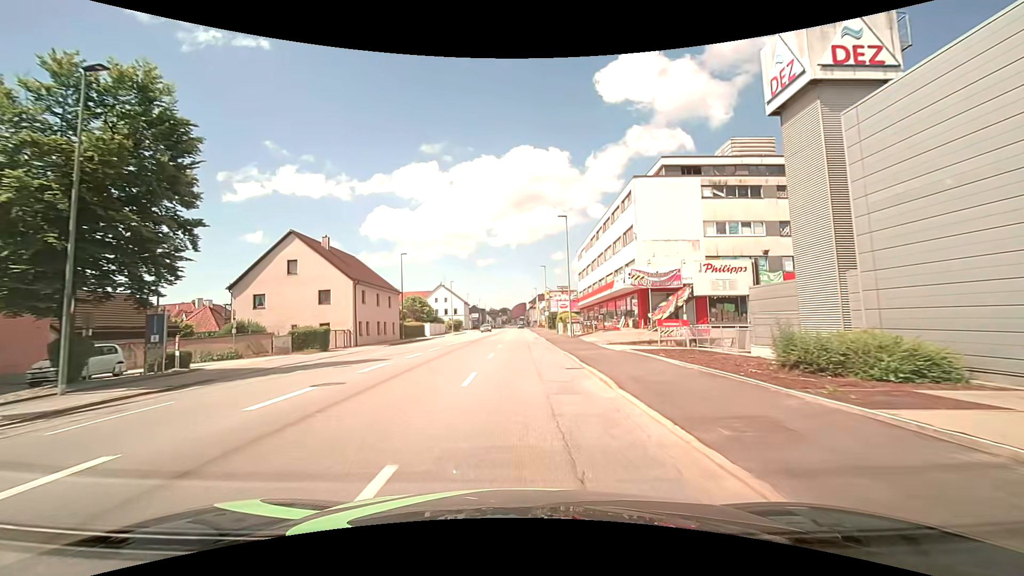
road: tertiary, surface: asphalt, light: Day
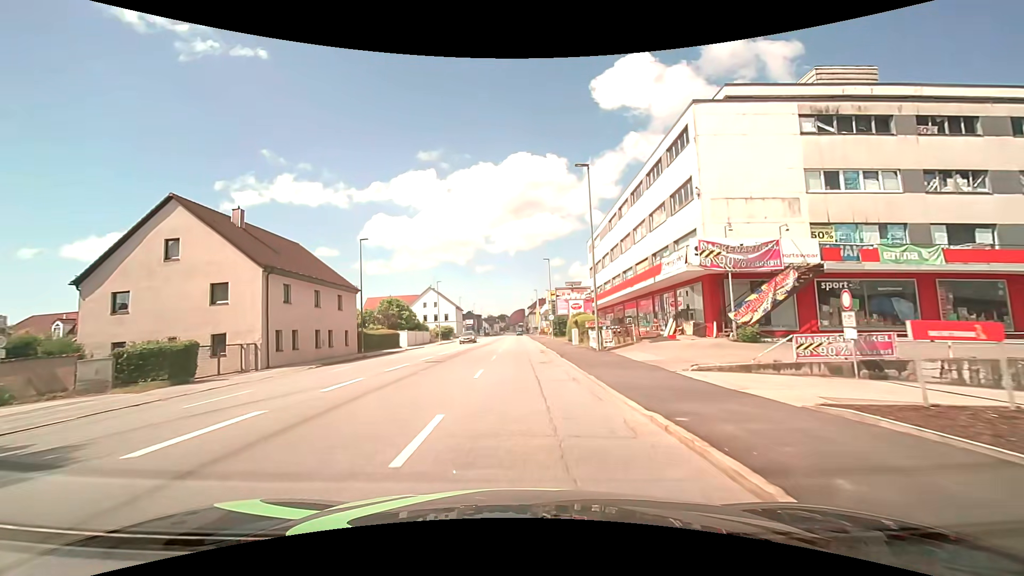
(+0.1, +14.7) m; 0°
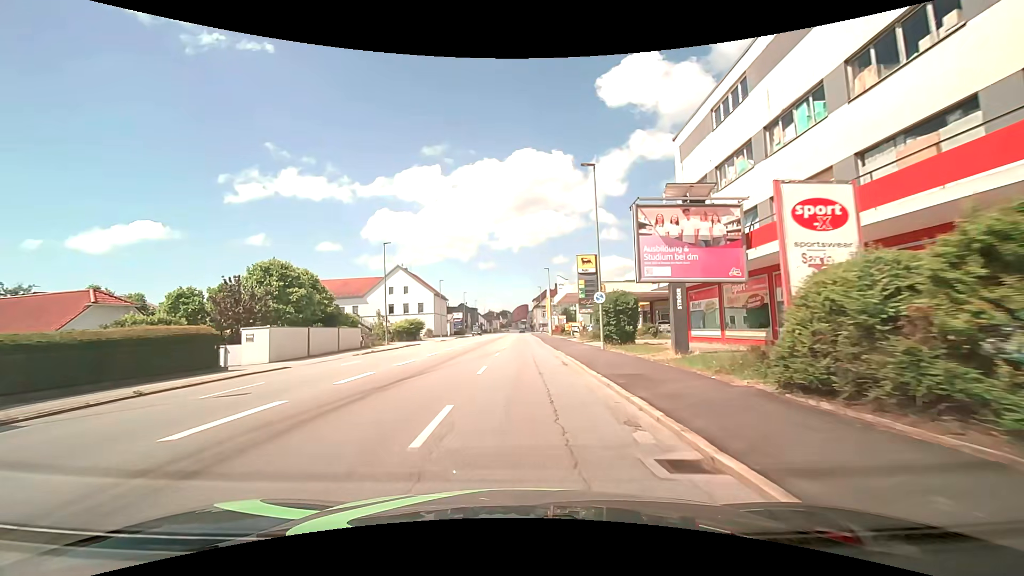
(0.0, +35.6) m; 0°
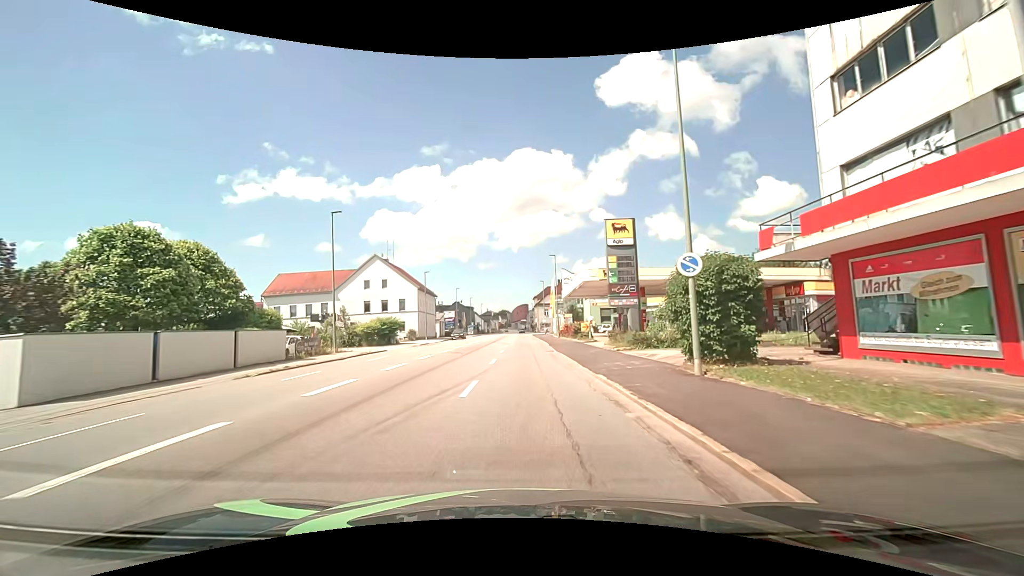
(0.0, +14.0) m; 0°
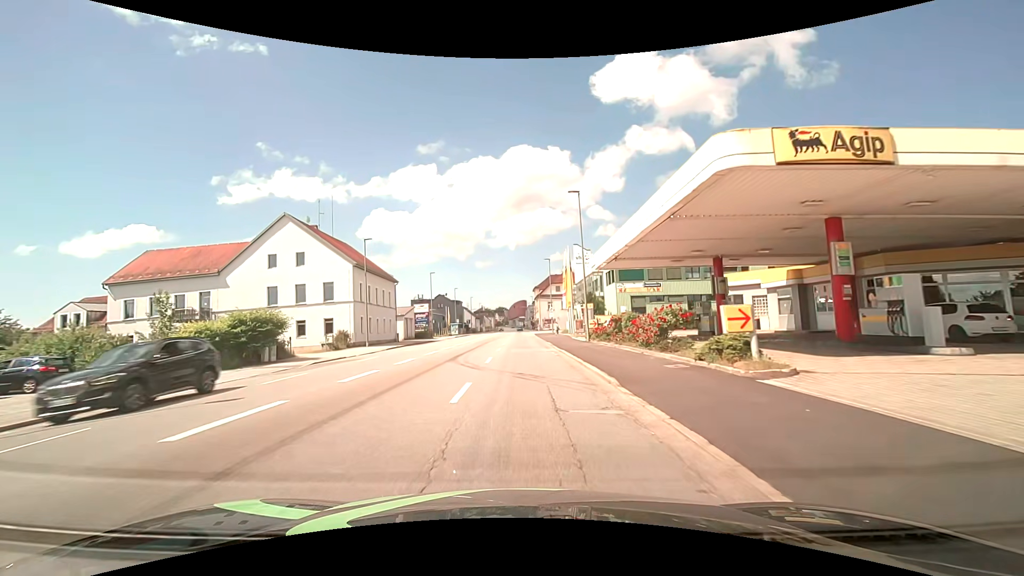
(+0.1, +28.1) m; 0°
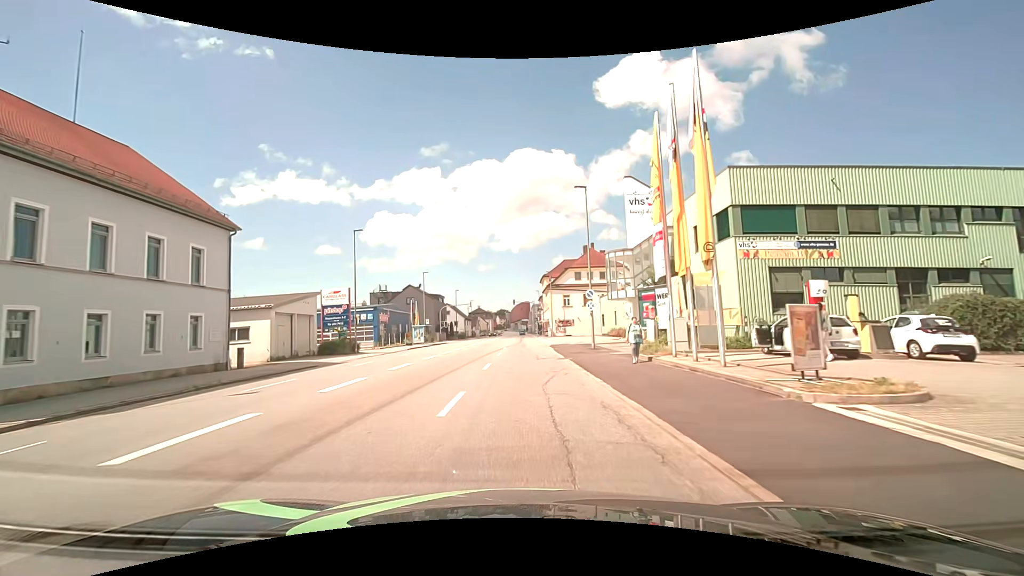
(0.0, +37.1) m; 0°
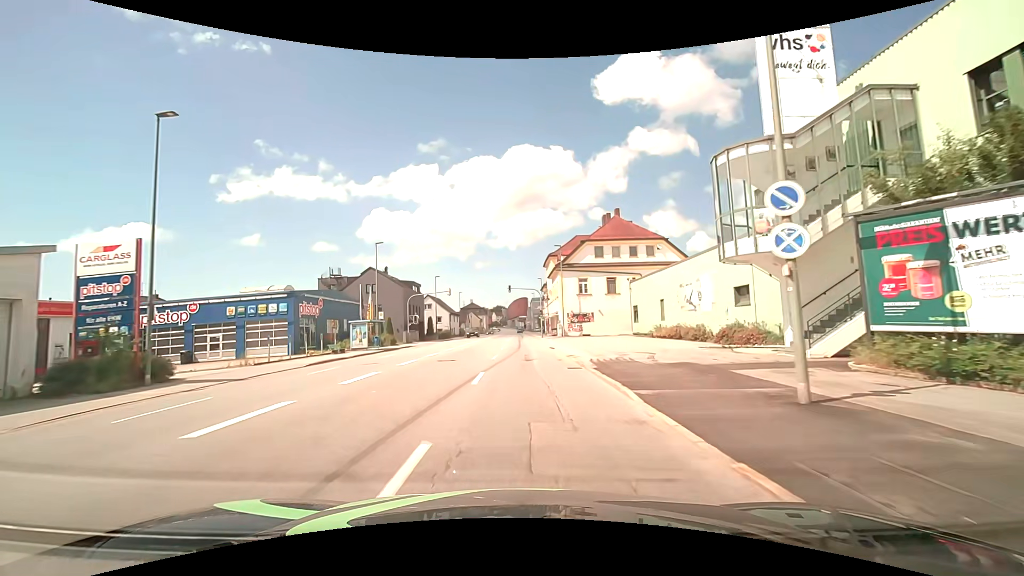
(-0.1, +22.9) m; 0°
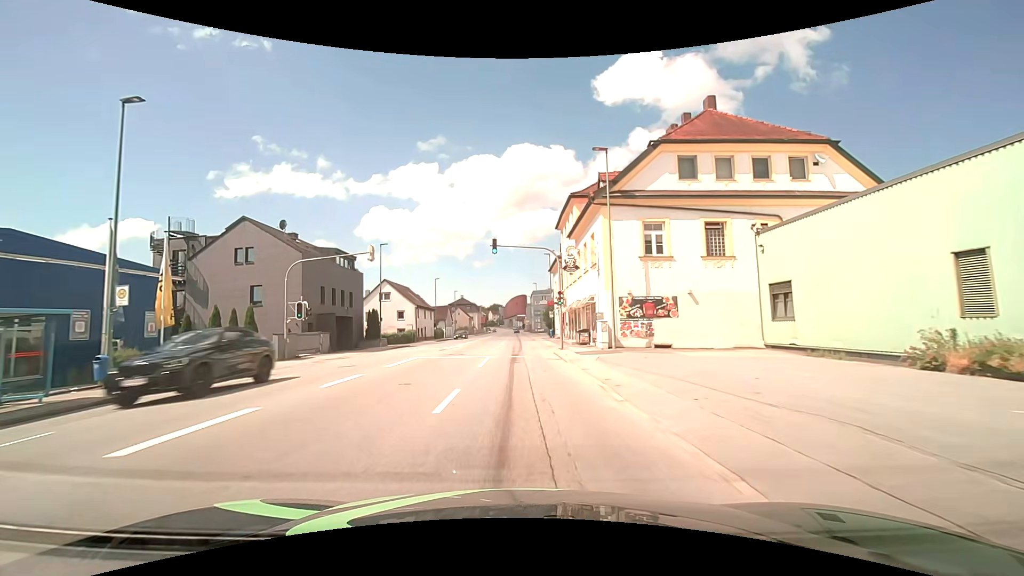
(+0.1, +31.0) m; 0°
